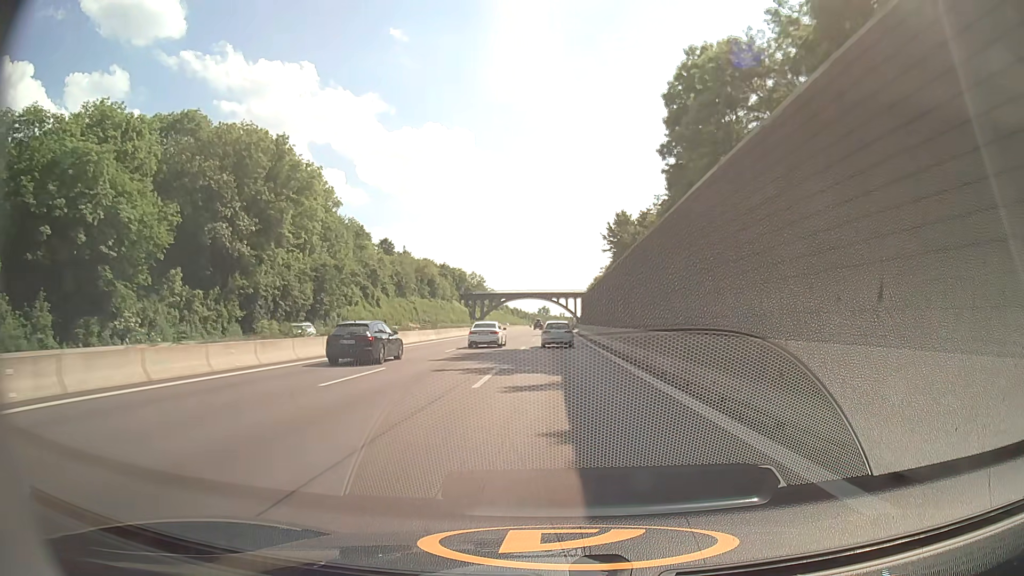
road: motorway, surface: asphalt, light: Day
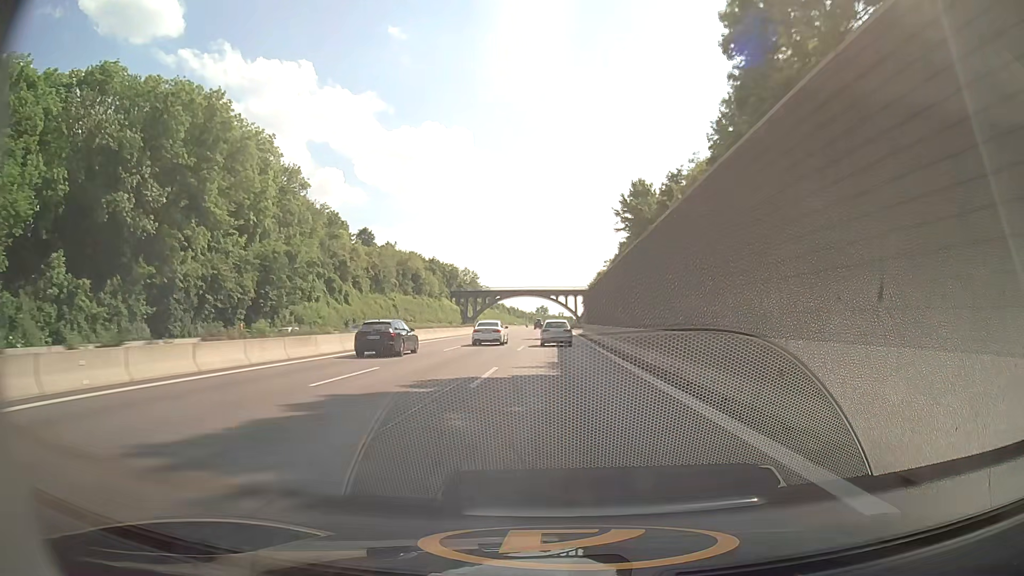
(0.0, +18.3) m; 0°
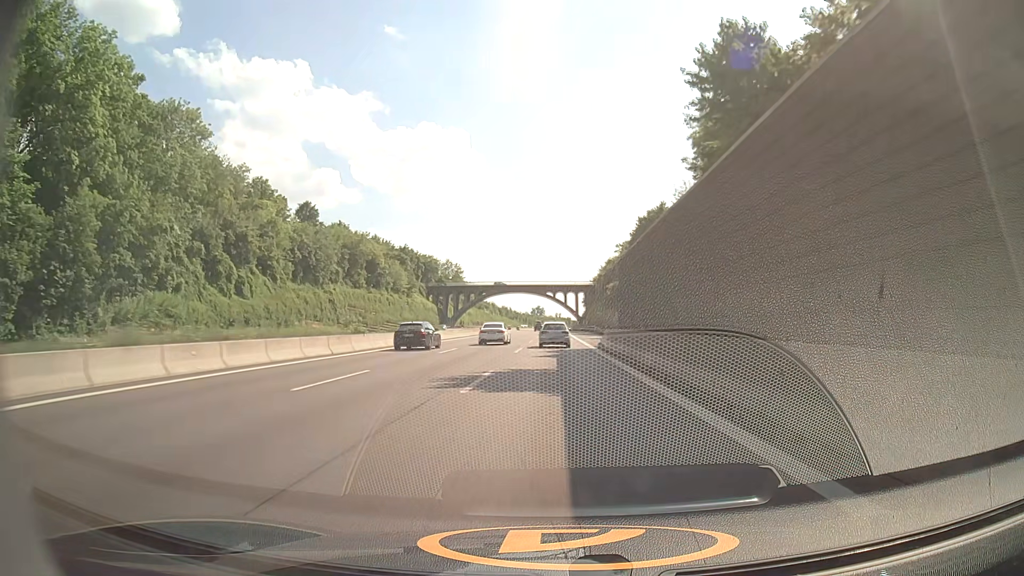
(+0.2, +36.7) m; +1°
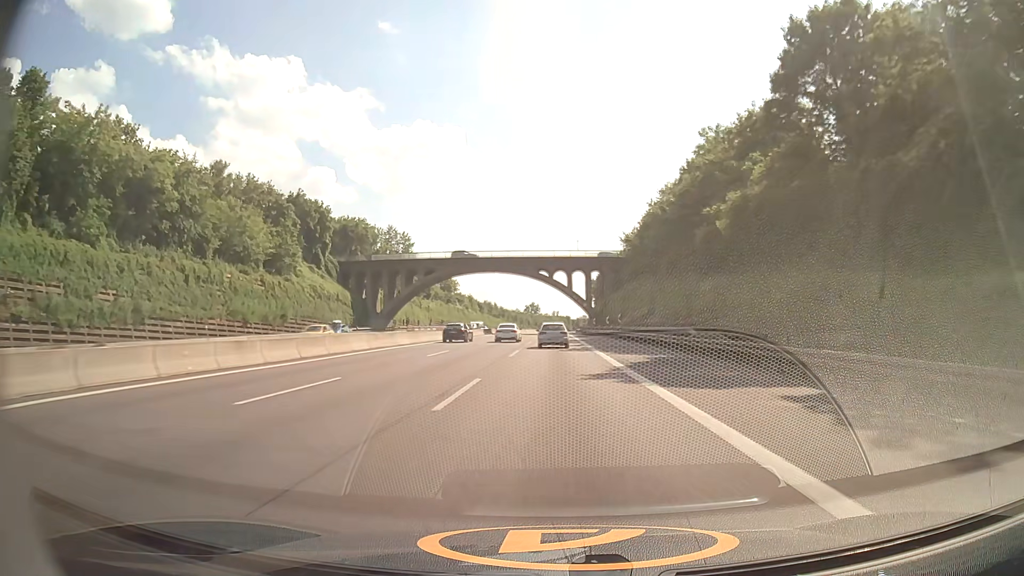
(+0.1, +74.2) m; 0°
(0, +10) (0, +20) (0, +30) (0, +40) (0, +50) (0, +60) (0, +70) (0, +80) (0, +90) (0, +100) m
